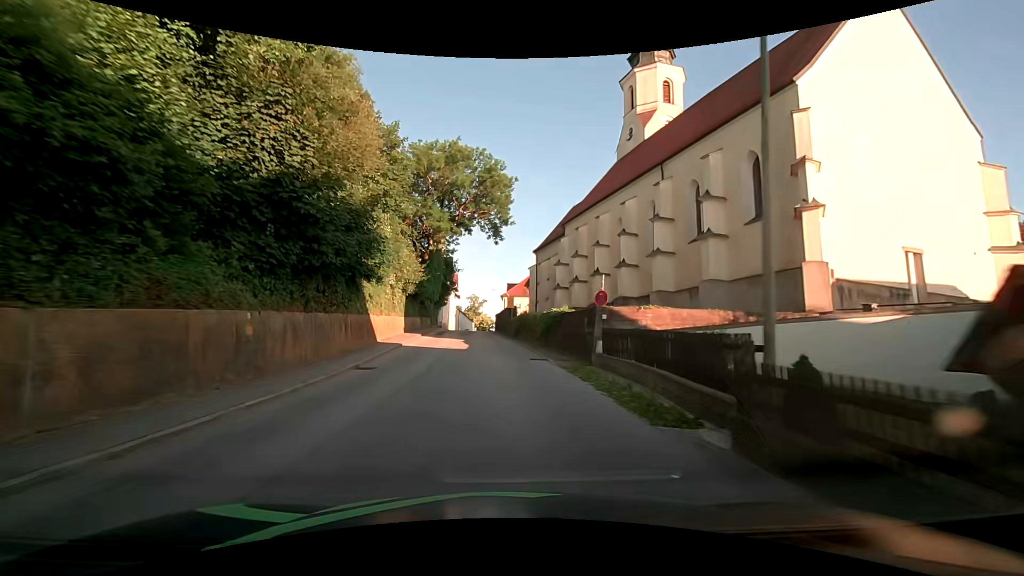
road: secondary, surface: asphalt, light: Day
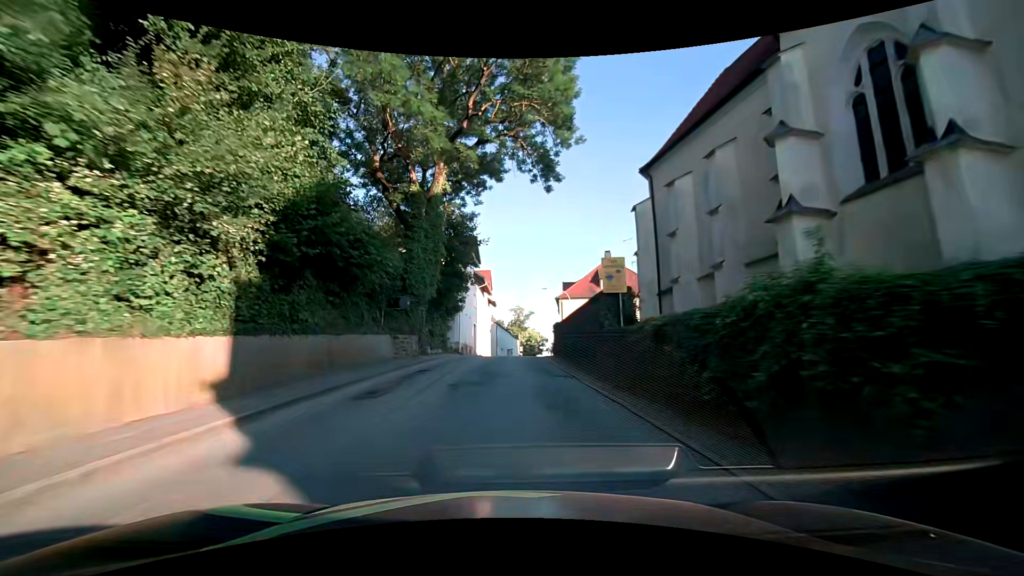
(-1.2, +29.8) m; -5°
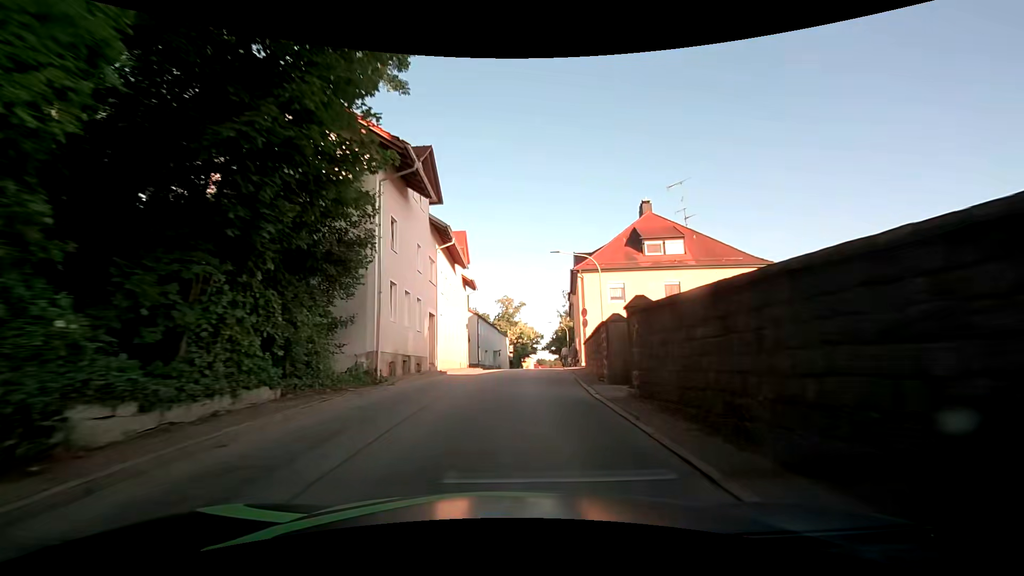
(0.0, +22.6) m; +1°
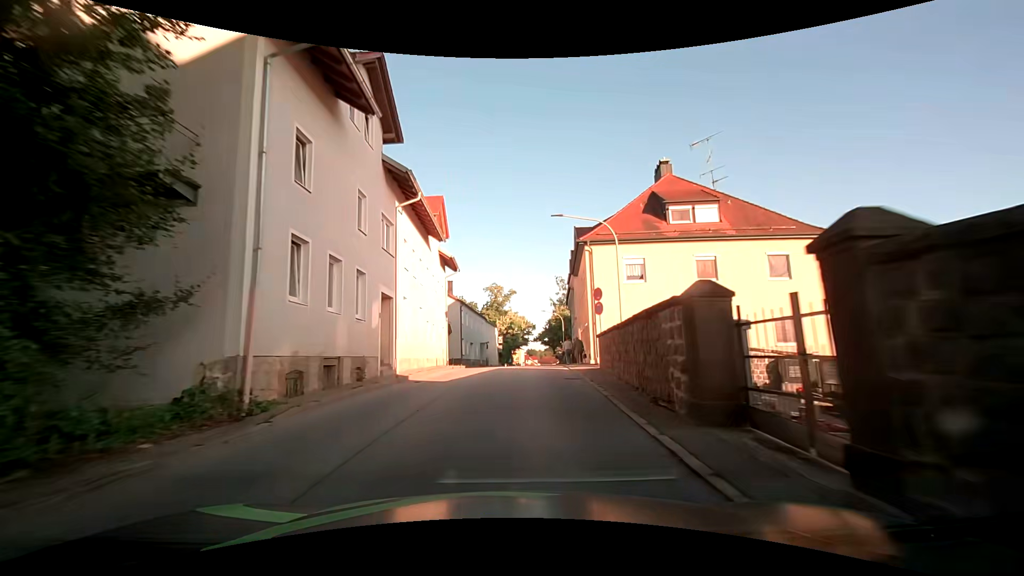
(+0.1, +7.7) m; +2°
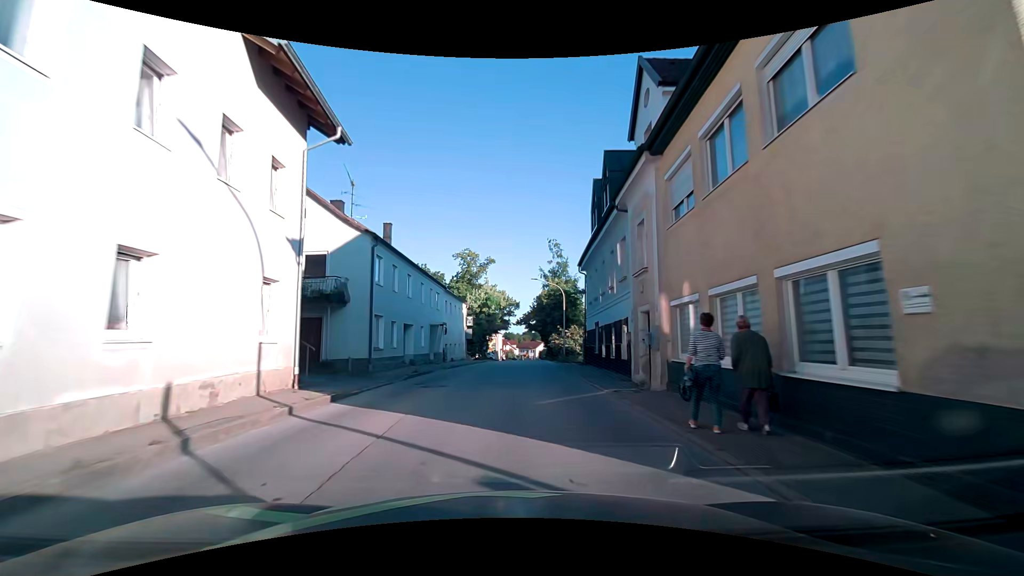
(+0.4, +23.5) m; +3°
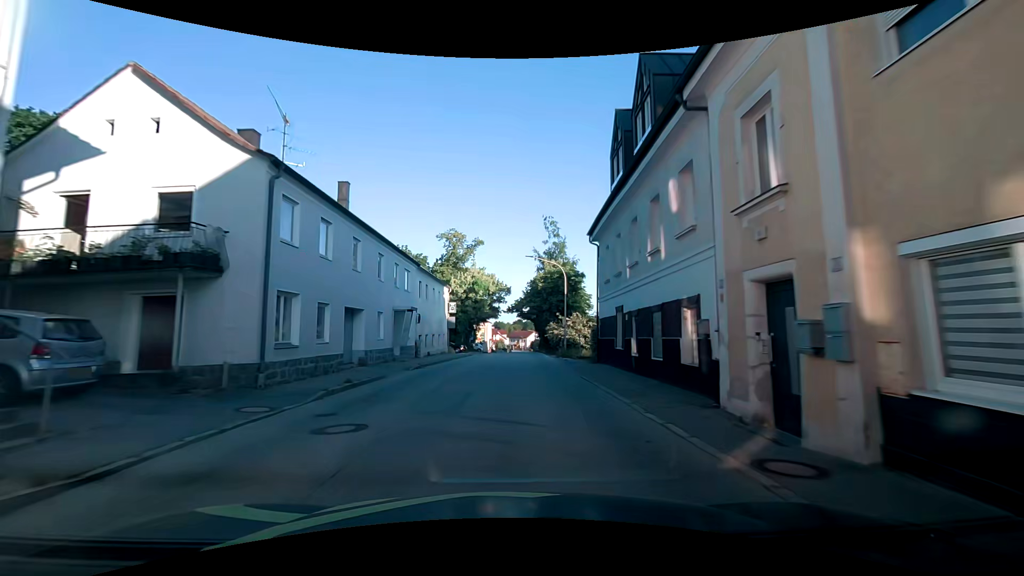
(0.0, +7.9) m; -1°
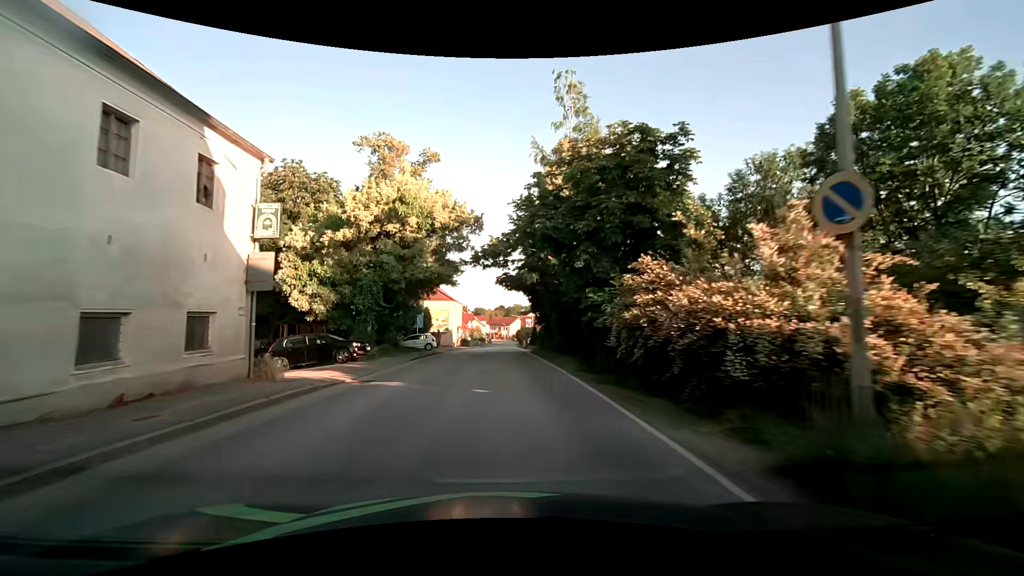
(+1.7, +32.2) m; +4°
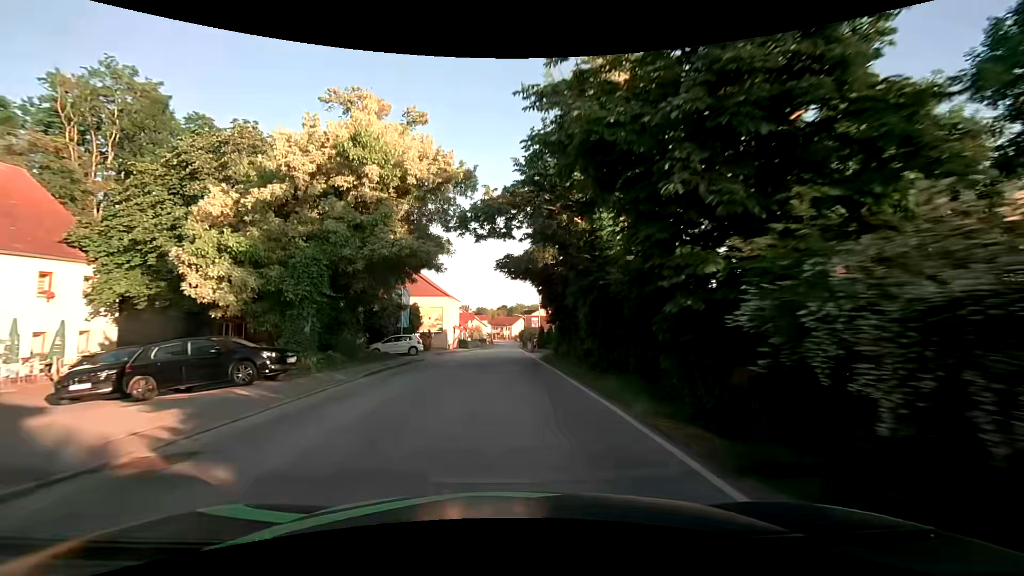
(0.0, +8.1) m; 0°
(0, +10) (0, +20) (0, +30) (0, +40) (0, +50) (0, +60) (0, +70) (0, +80) (0, +90) (0, +100) m
